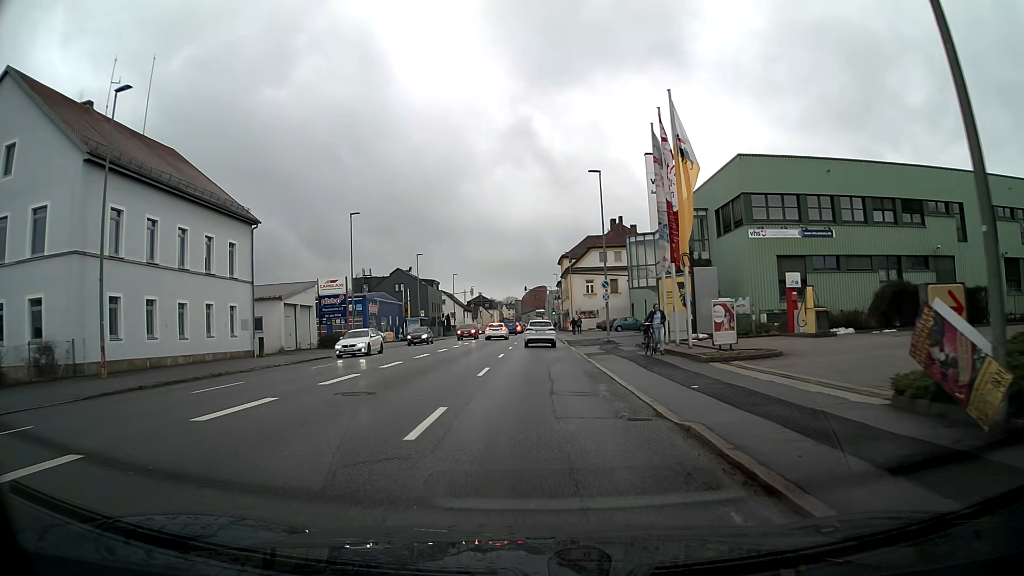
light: Day
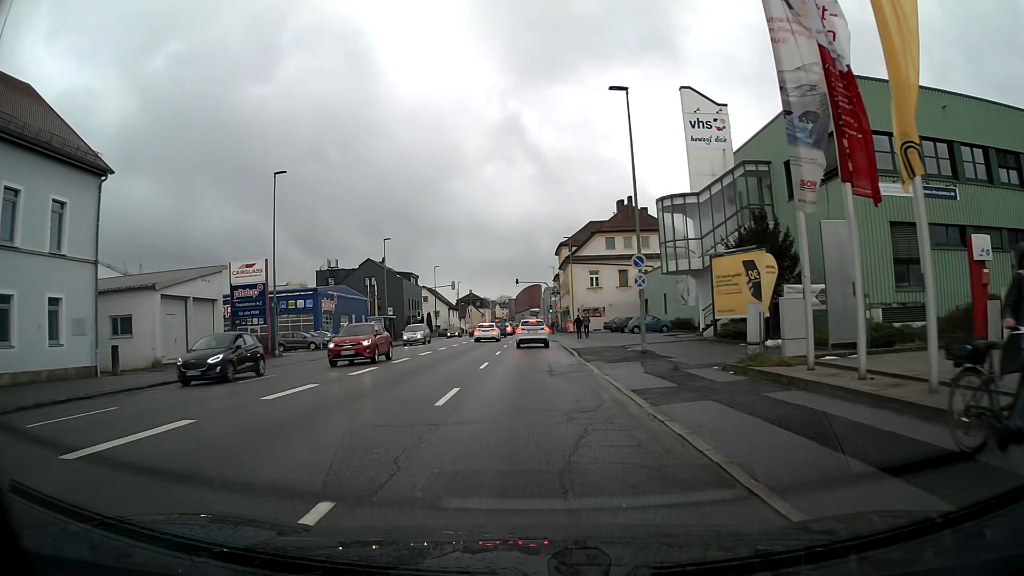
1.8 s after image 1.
(+0.1, +15.0) m; 0°
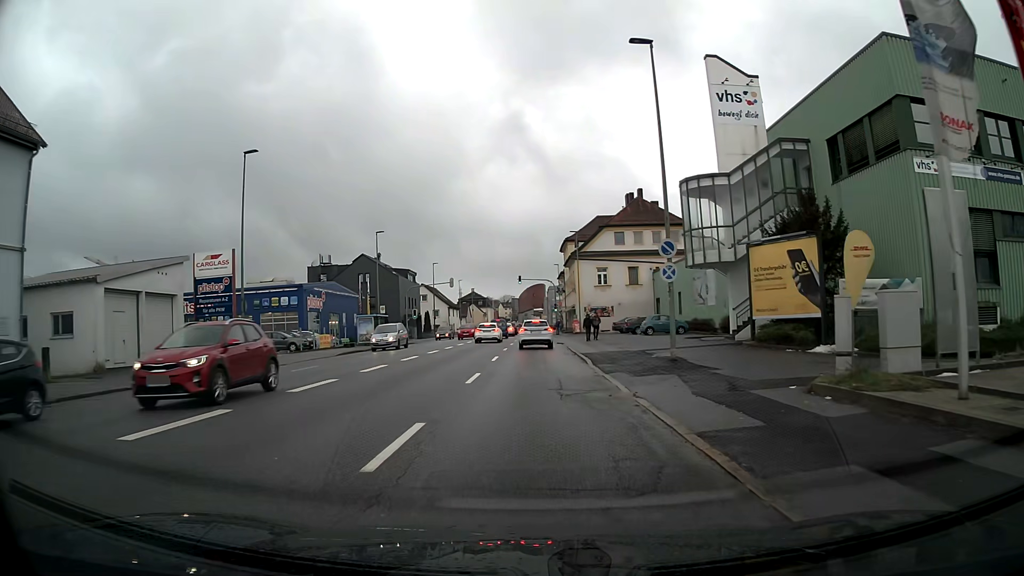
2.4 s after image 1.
(0.0, +4.9) m; 0°
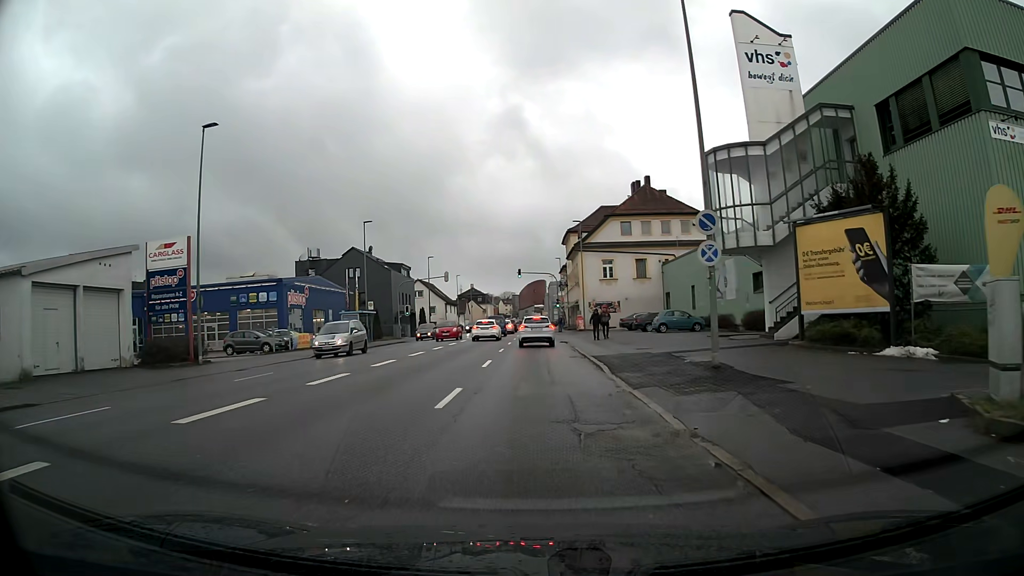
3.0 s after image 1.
(0.0, +4.7) m; 0°
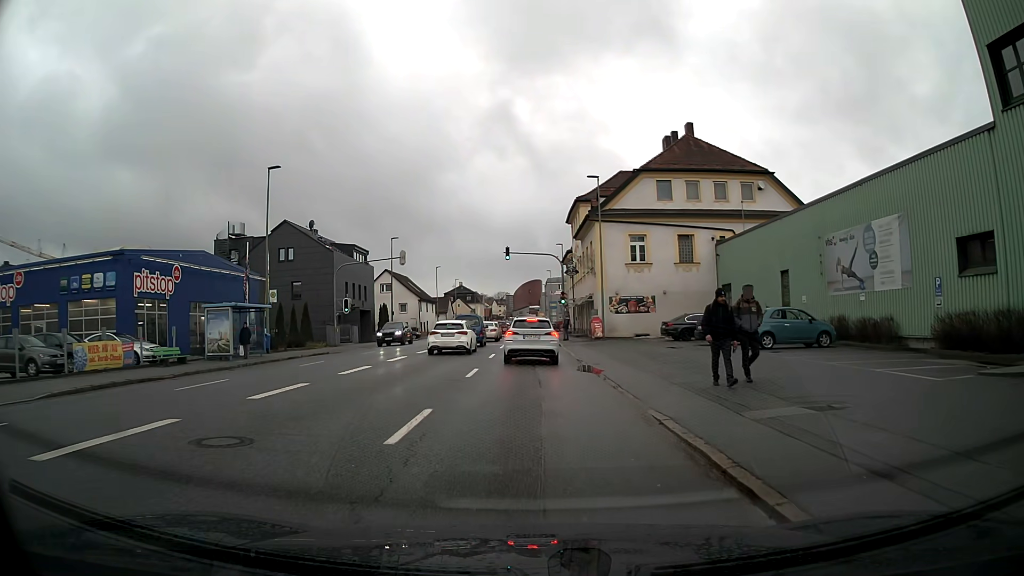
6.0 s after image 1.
(0.0, +20.7) m; 0°
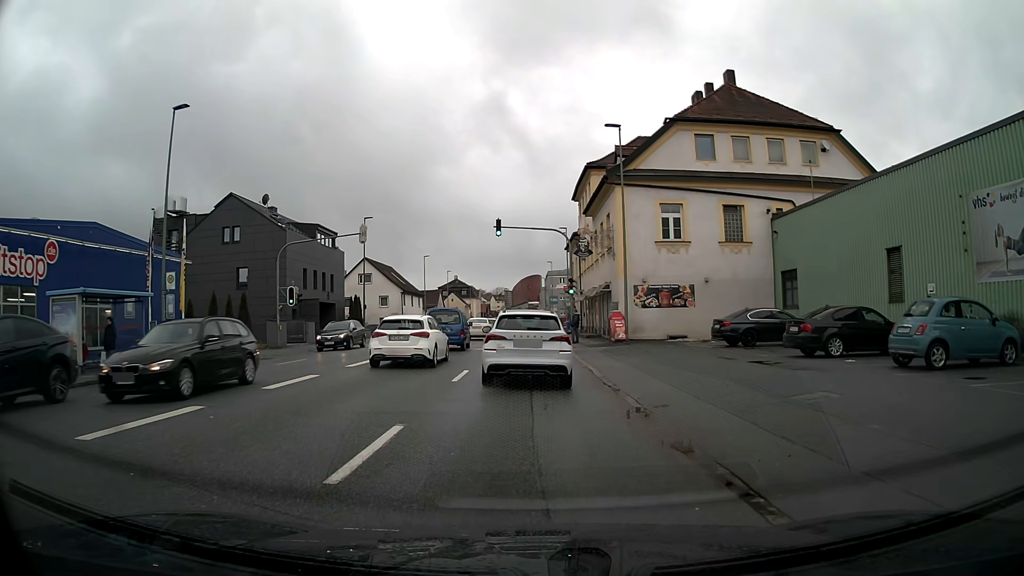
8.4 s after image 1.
(0.0, +10.8) m; 0°
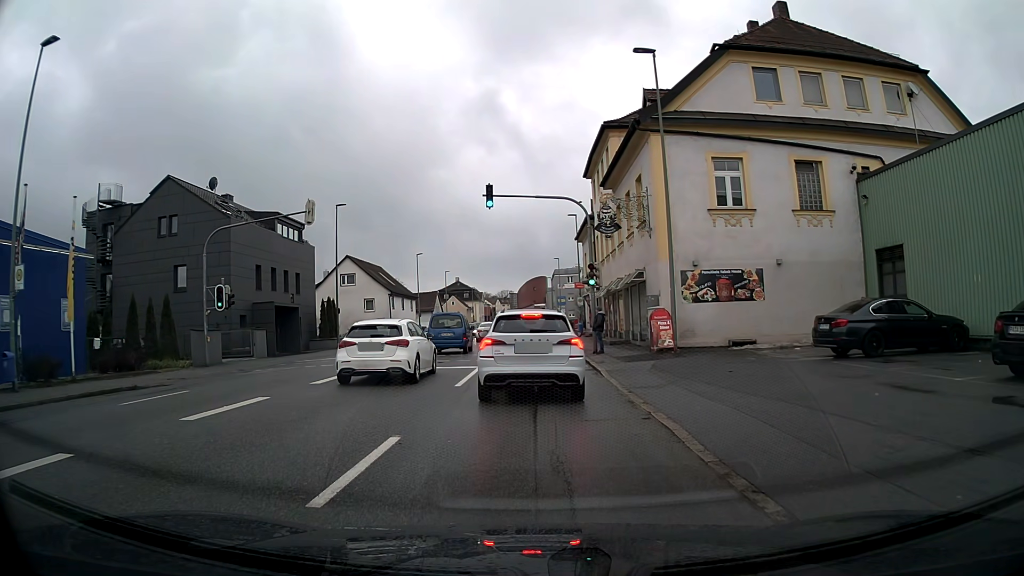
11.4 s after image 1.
(0.0, +9.5) m; 0°
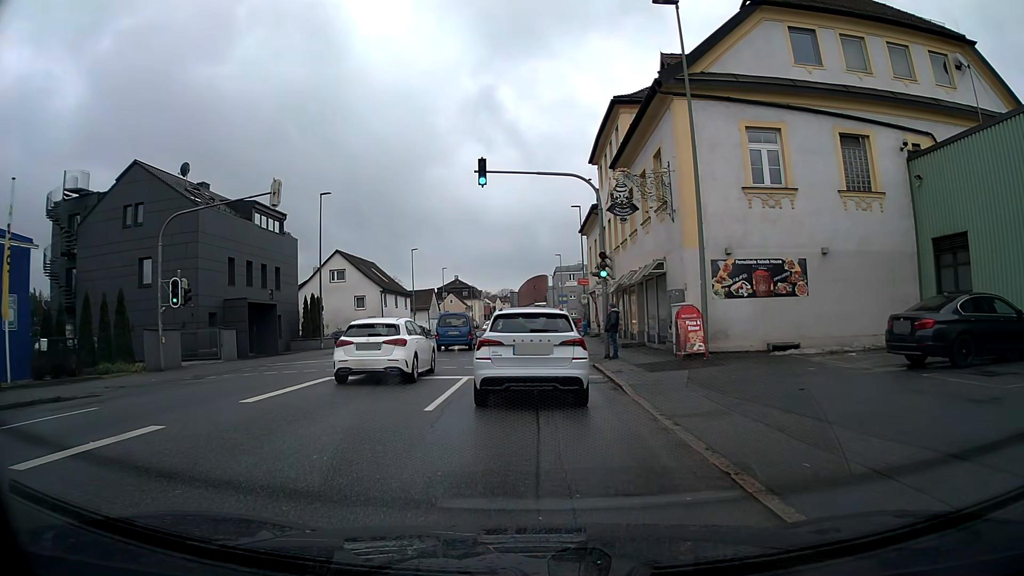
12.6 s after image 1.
(0.0, +3.9) m; 0°
(0, +10) (0, +20) (0, +30) (0, +40) (0, +50) (0, +60) (0, +70) (0, +80) (0, +90) (0, +100) m
